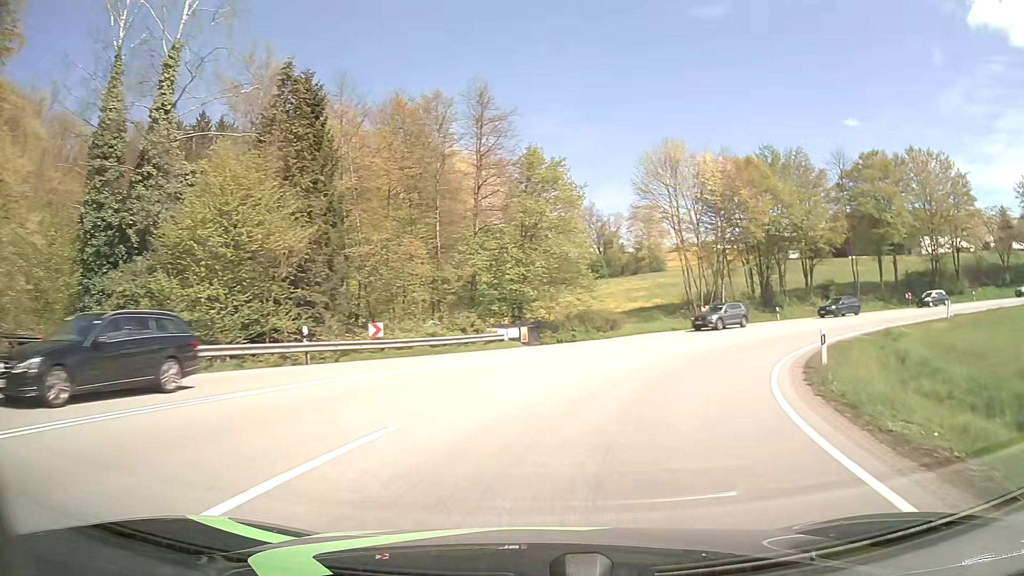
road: primary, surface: asphalt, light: Day
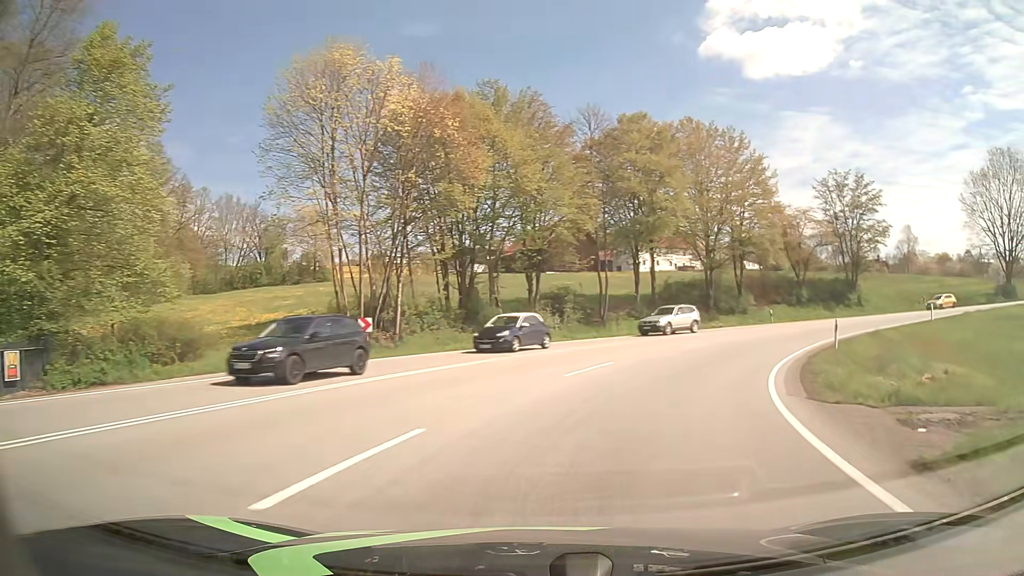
(+5.1, +20.9) m; +28°
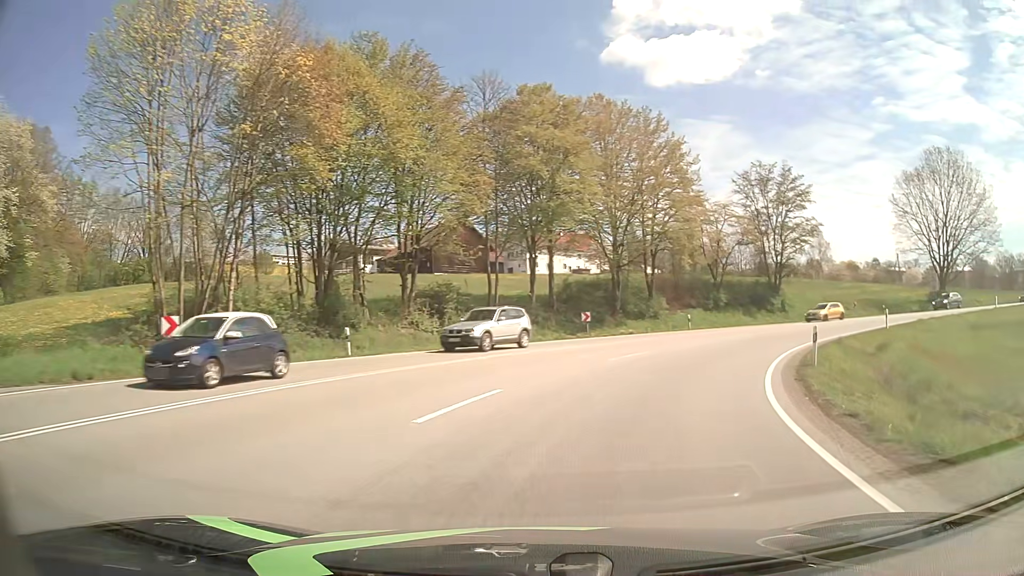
(+0.6, +7.2) m; +9°
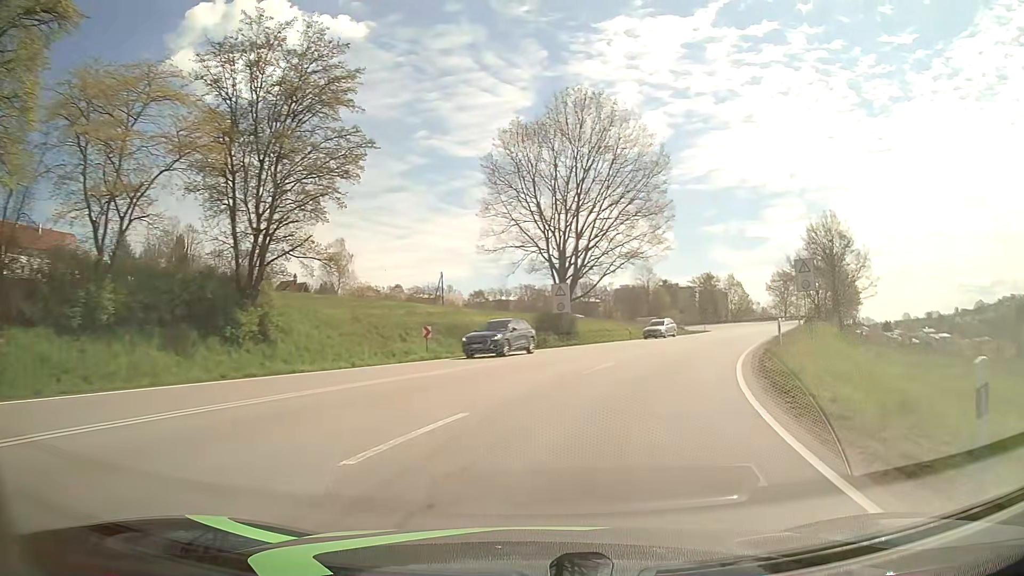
(+13.0, +32.6) m; +42°
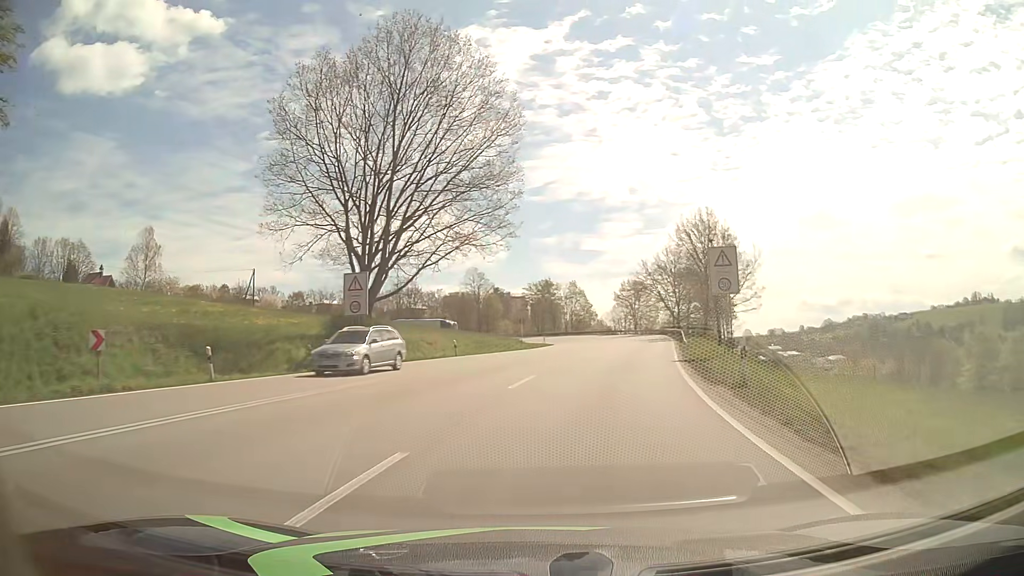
(+1.8, +14.2) m; +14°
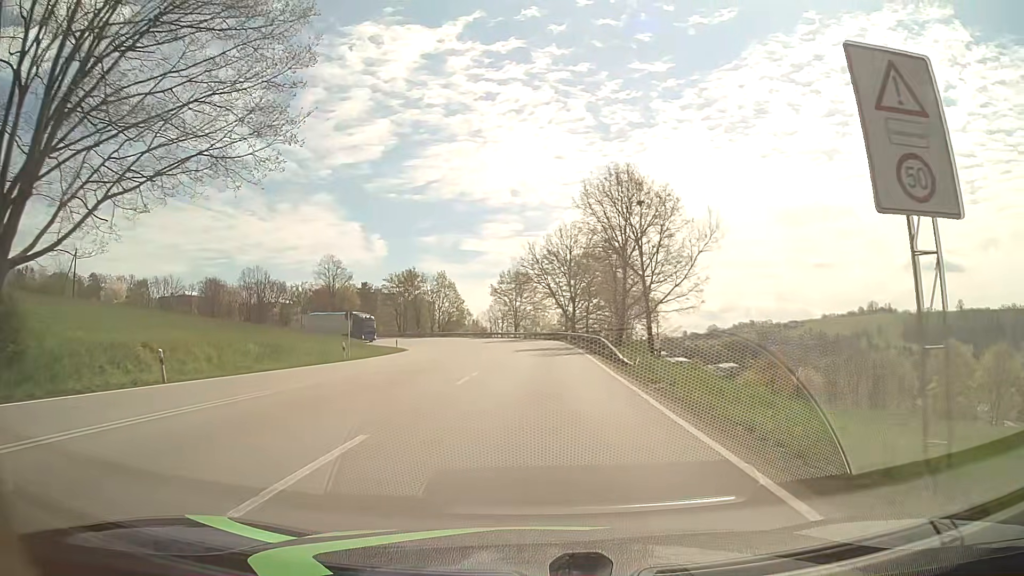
(+2.7, +21.9) m; +11°
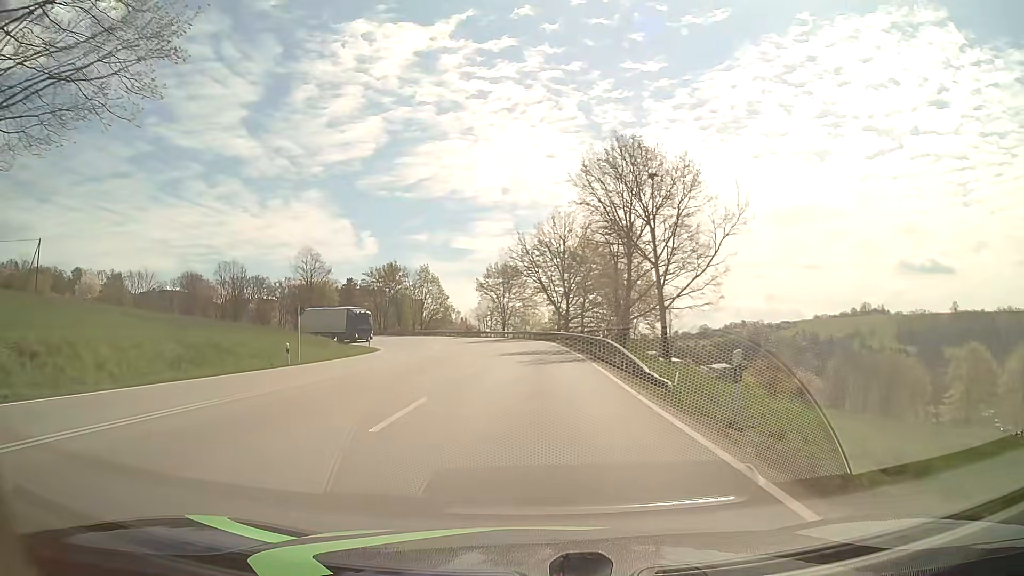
(+0.1, +7.6) m; +1°
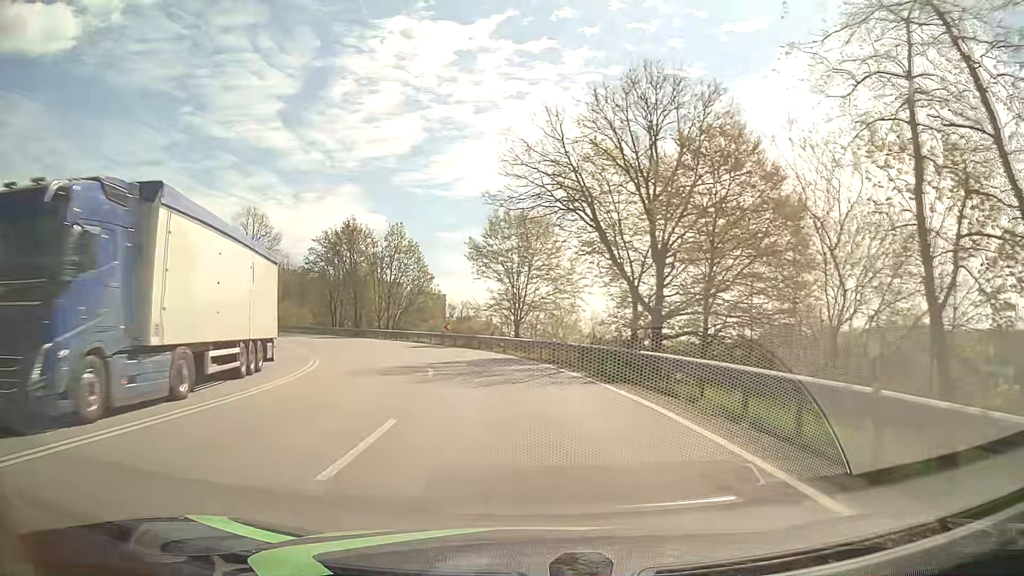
(-0.6, +38.7) m; -3°
